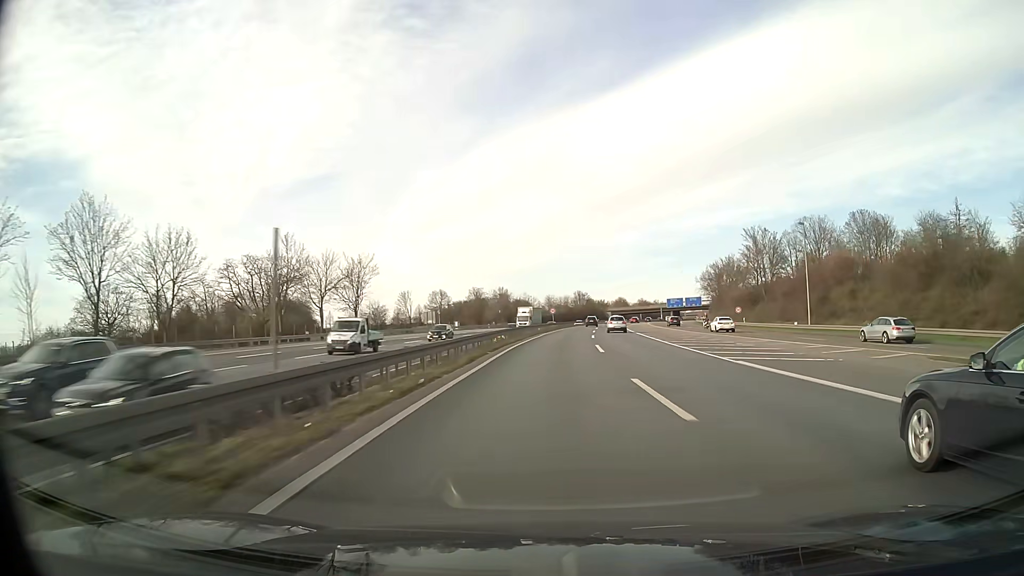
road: motorway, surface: asphalt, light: Day
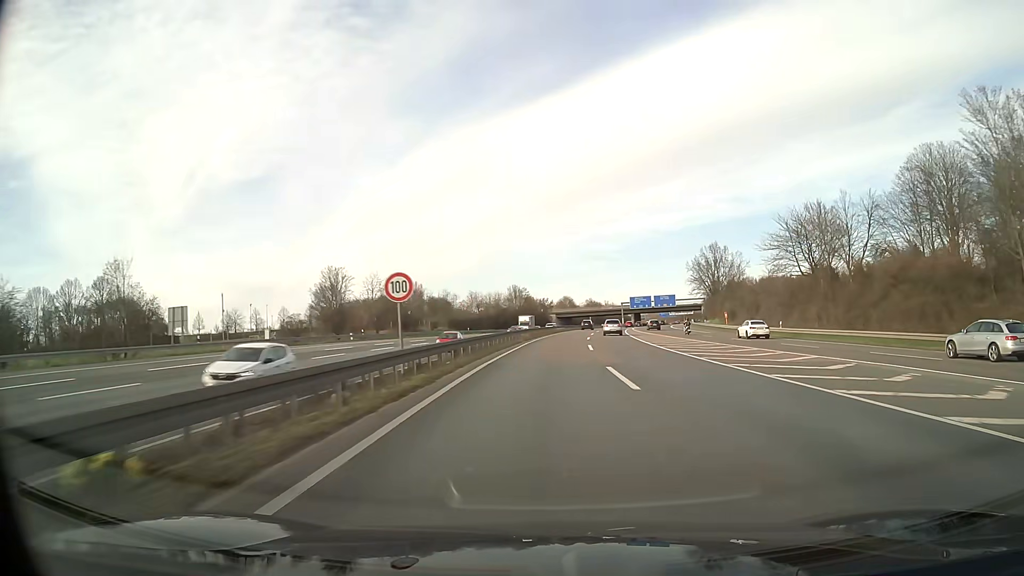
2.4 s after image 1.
(+3.3, +67.4) m; +6°
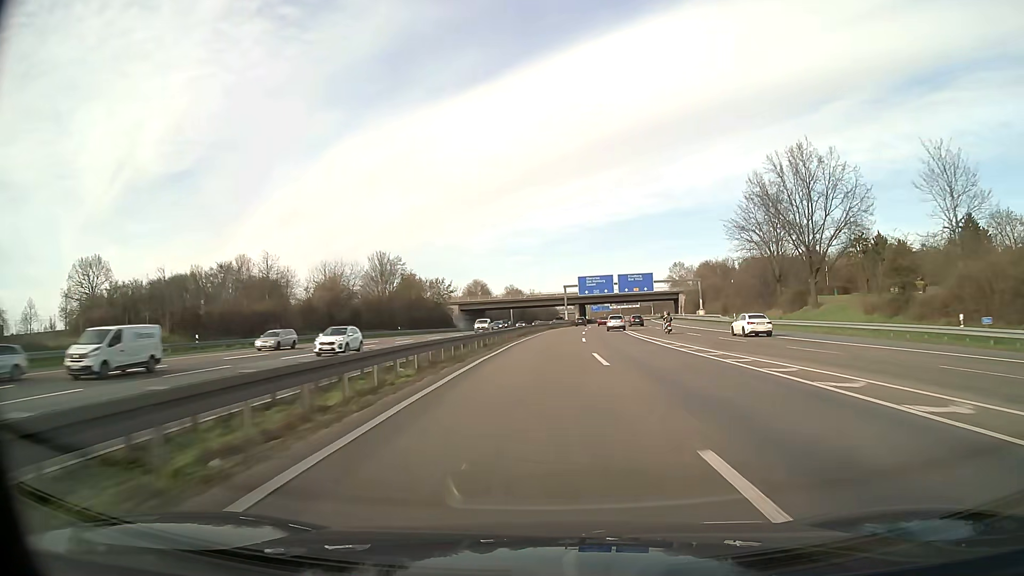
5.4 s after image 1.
(+5.2, +85.1) m; +7°
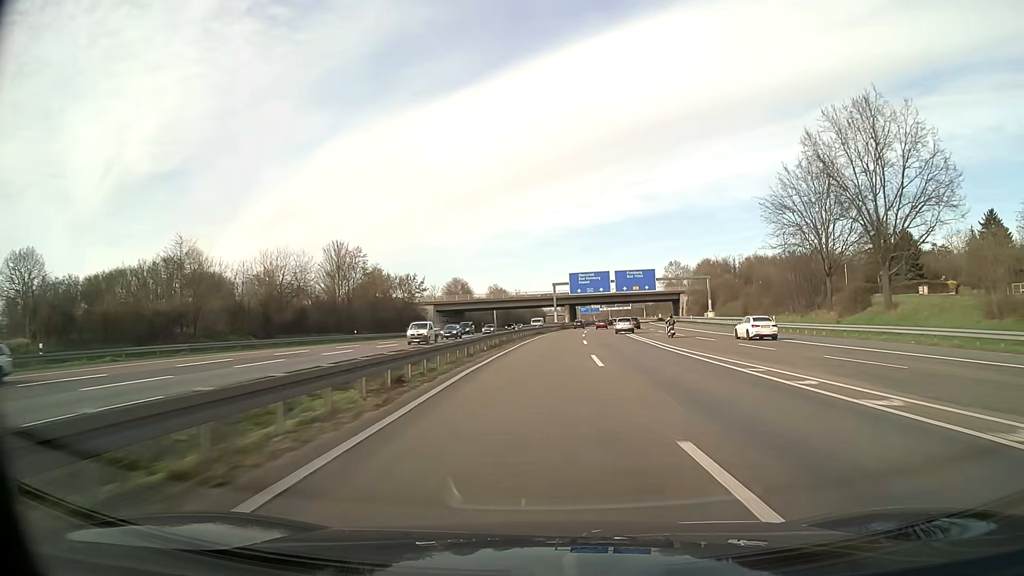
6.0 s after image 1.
(+0.2, +17.2) m; +1°
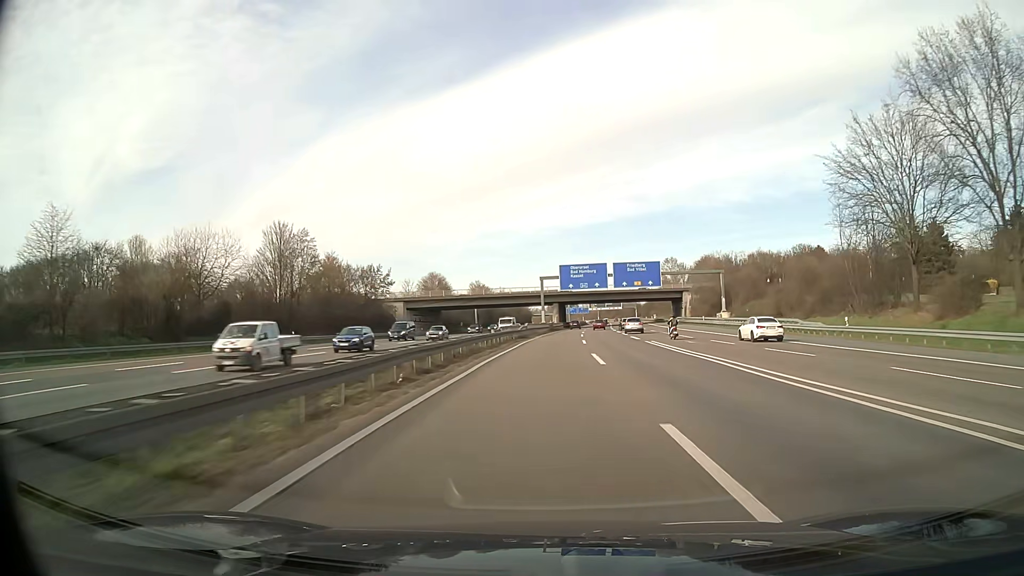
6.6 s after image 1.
(+0.2, +17.3) m; +1°
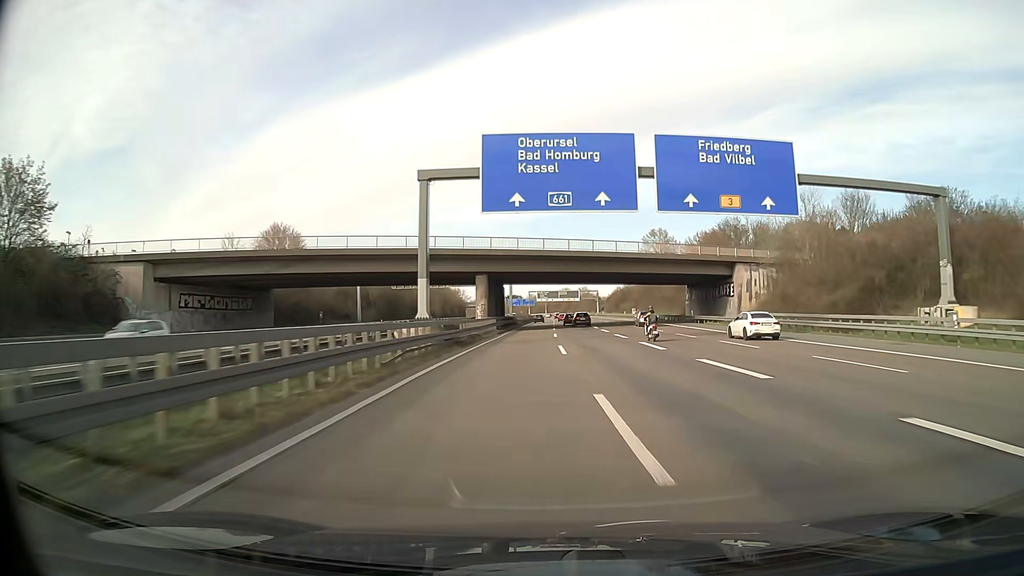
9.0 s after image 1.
(+3.0, +68.8) m; +5°
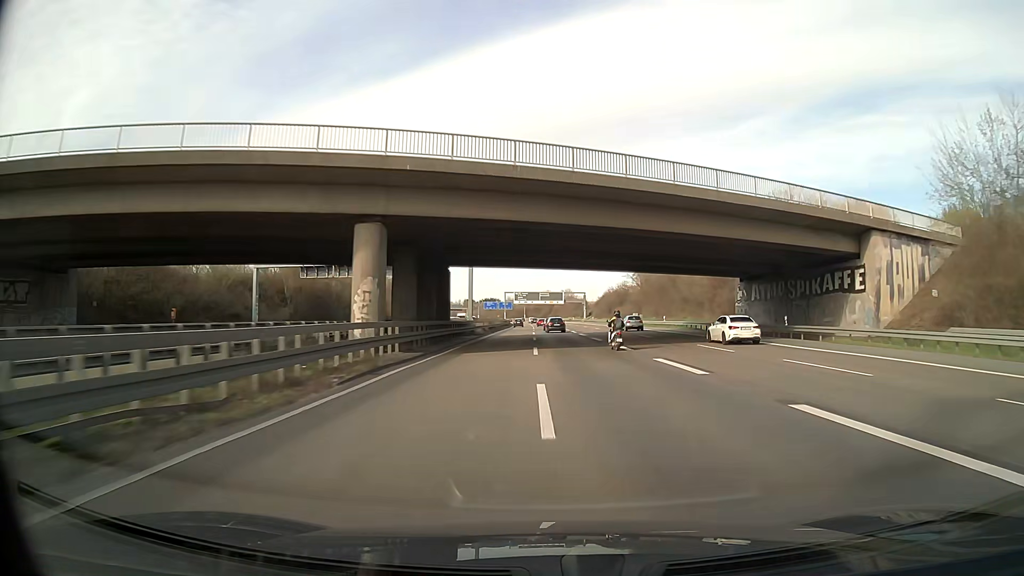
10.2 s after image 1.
(+0.5, +34.1) m; +2°
(0, +10) (0, +20) (0, +30) (+1, +40) (+1, +50) (+1, +60) (+1, +70) (+1, +80) (+1, +90) (+1, +100) m
